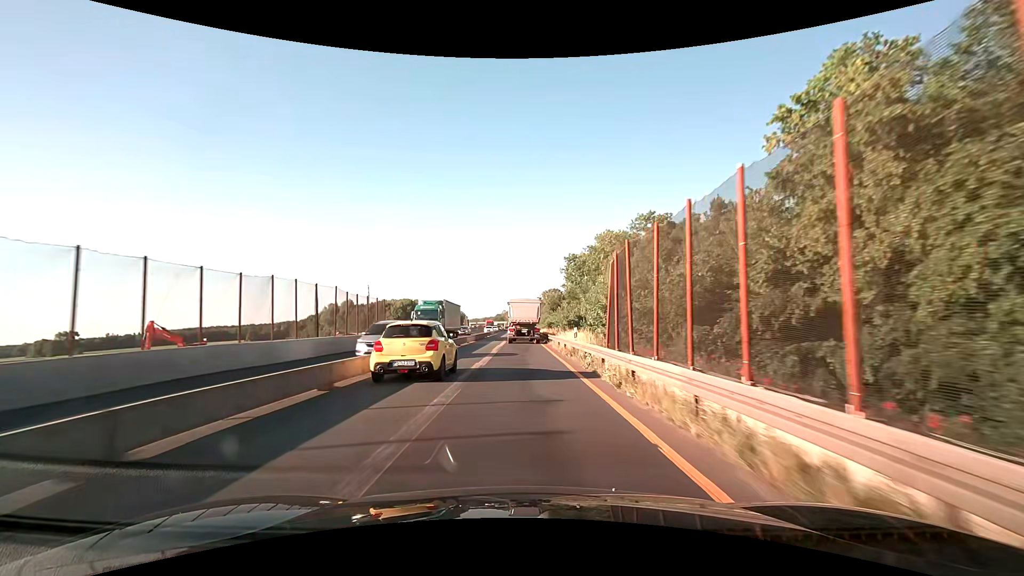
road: motorway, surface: asphalt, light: Day
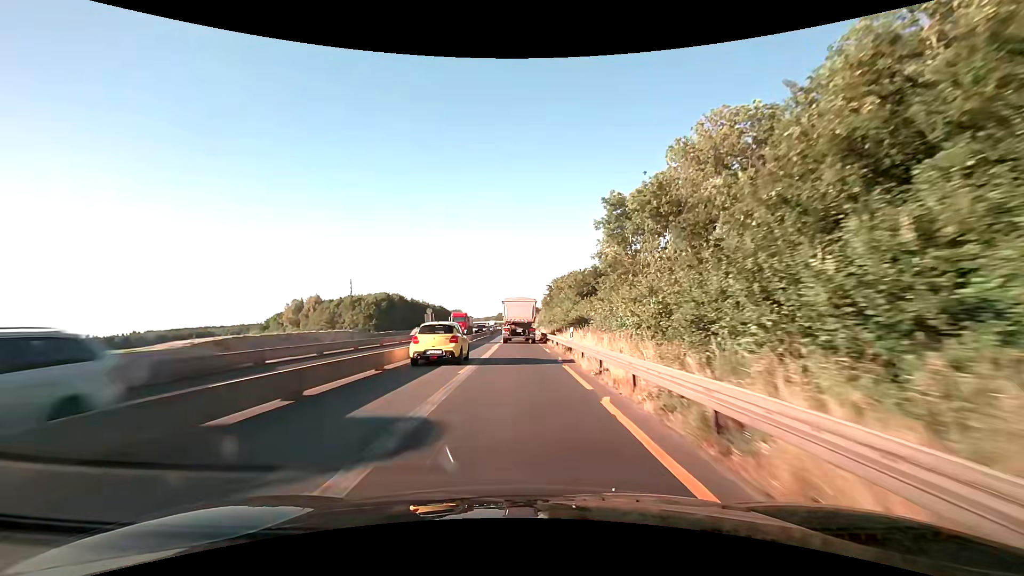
(-0.1, +49.7) m; 0°
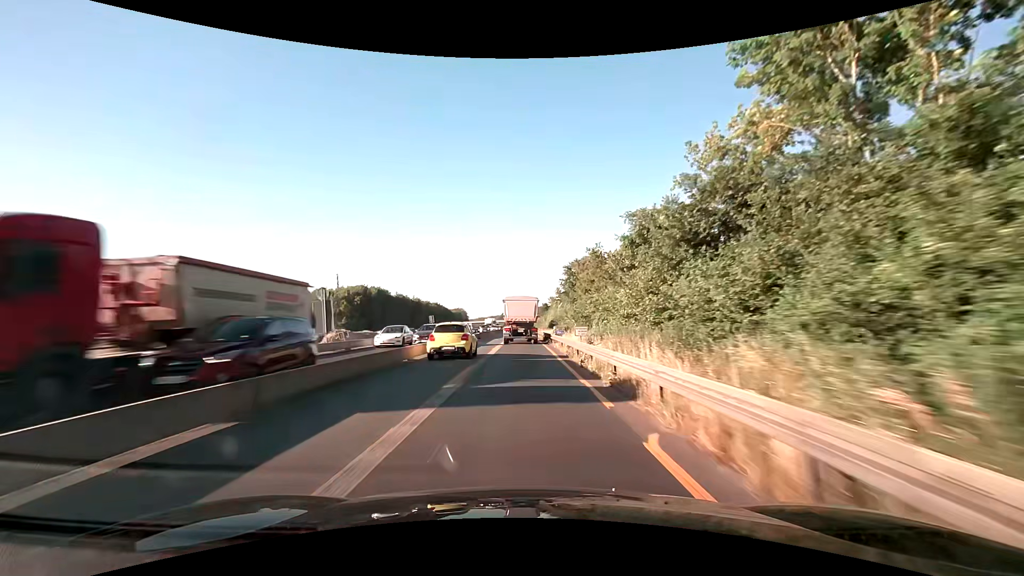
(-0.1, +38.0) m; -1°
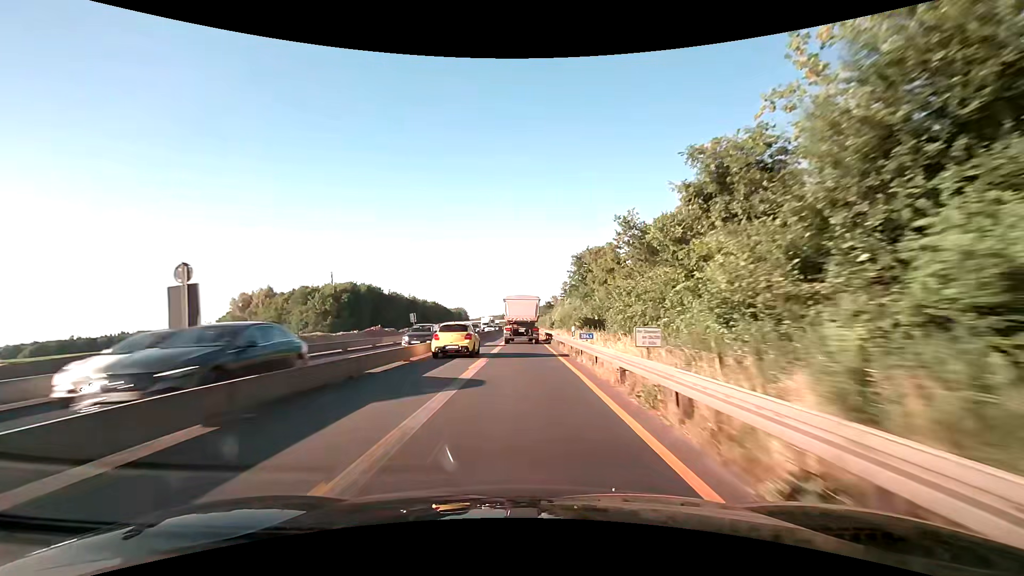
(0.0, +12.7) m; 0°
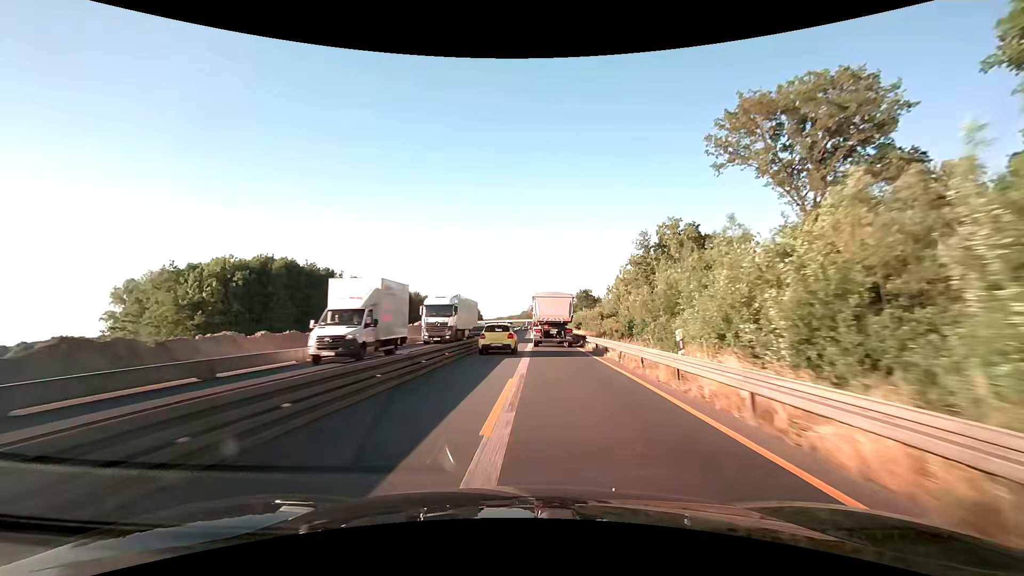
(-0.9, +63.9) m; -2°
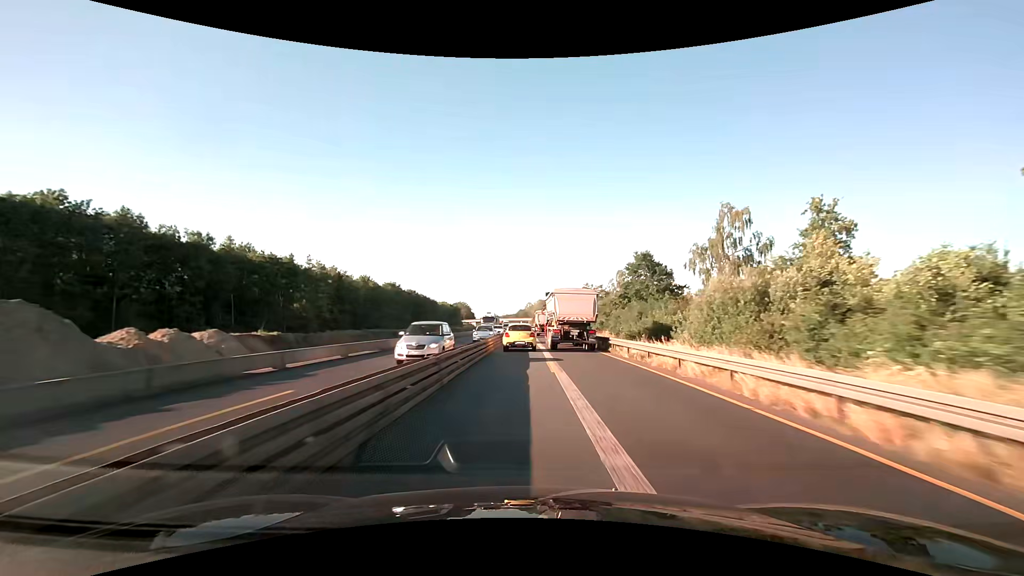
(0.0, +64.2) m; 0°
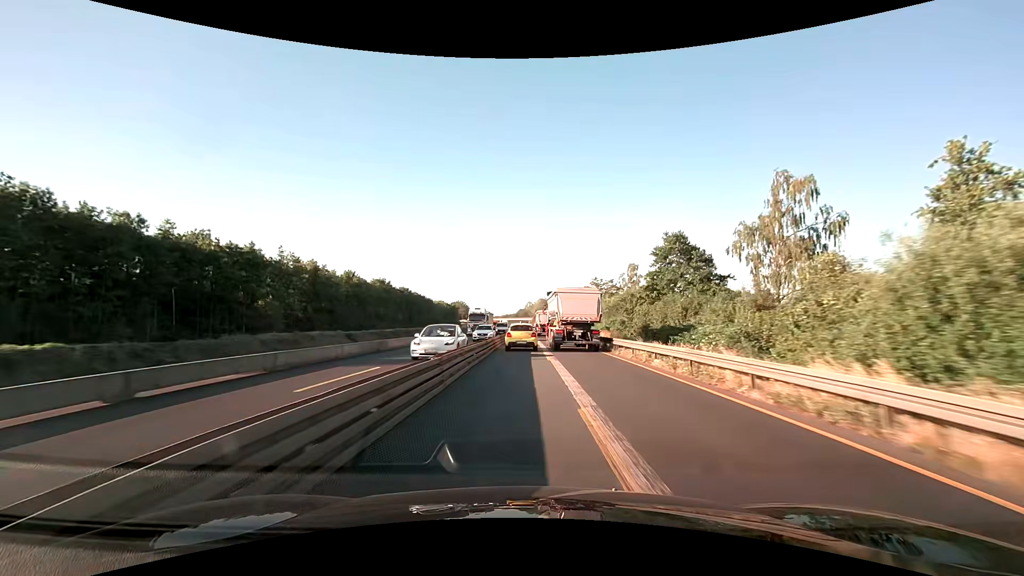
(0.0, +12.8) m; 0°
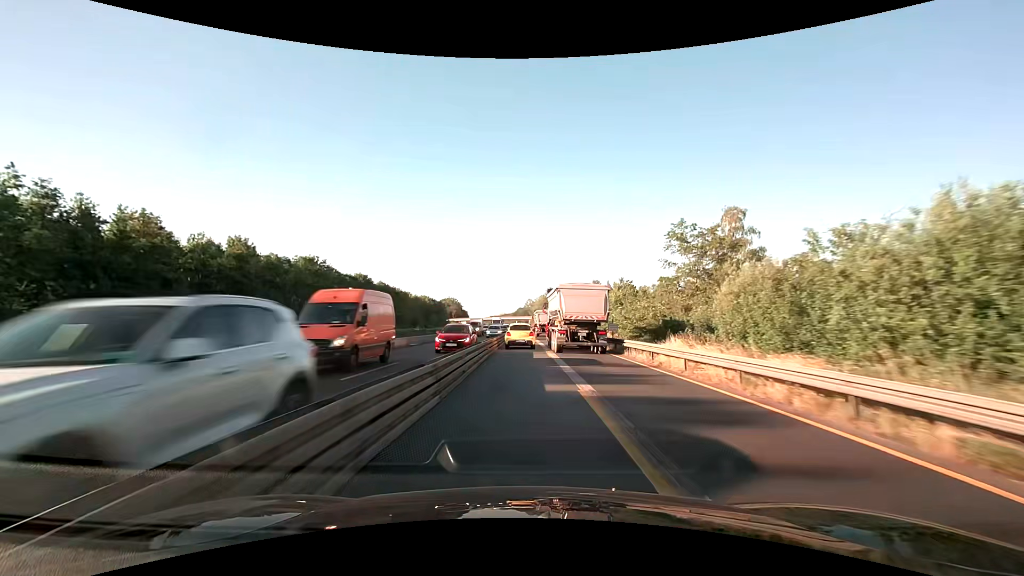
(+0.1, +51.4) m; 0°
(0, +10) (0, +20) (0, +30) (0, +40) (0, +50) (0, +60) (0, +70) (0, +80) (0, +90) (-1, +100) m
